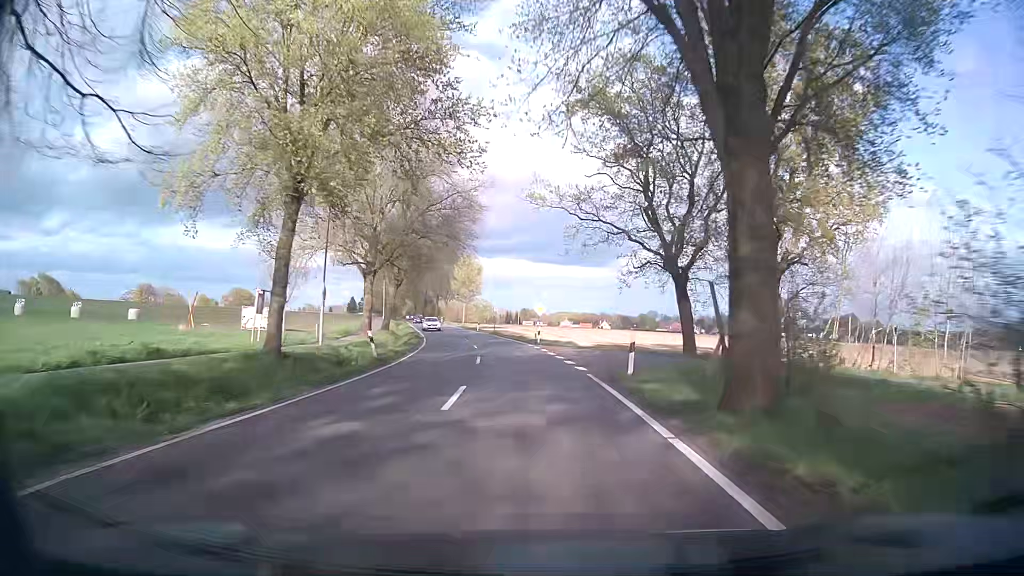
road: tertiary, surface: asphalt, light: Day
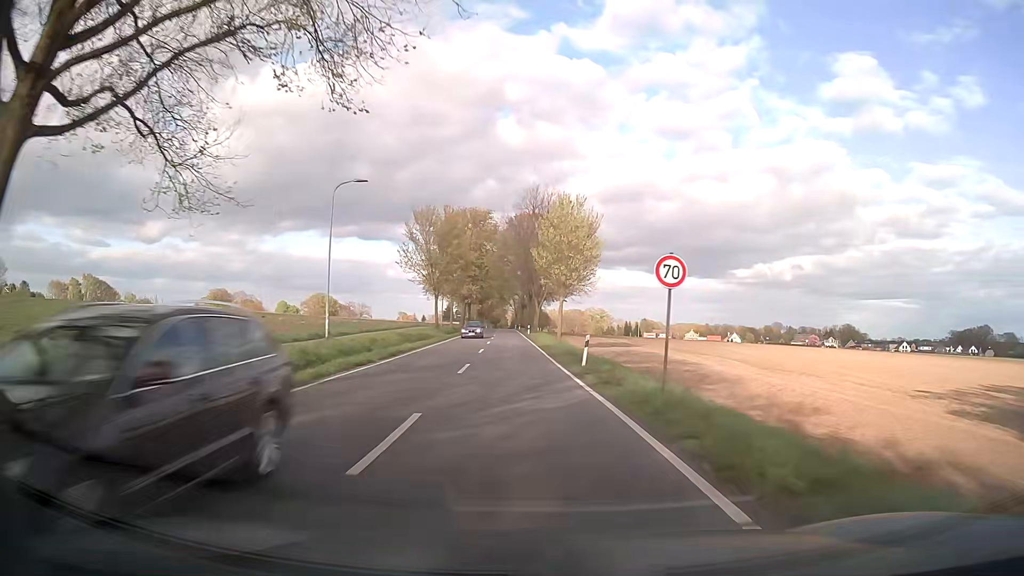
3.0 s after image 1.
(-3.9, +53.1) m; -9°
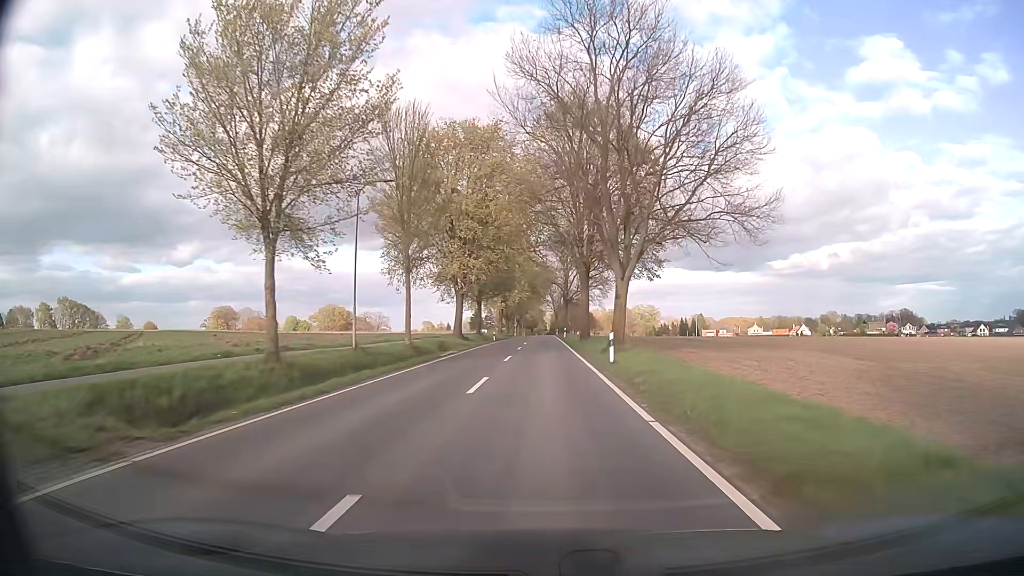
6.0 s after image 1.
(-2.2, +53.1) m; -3°
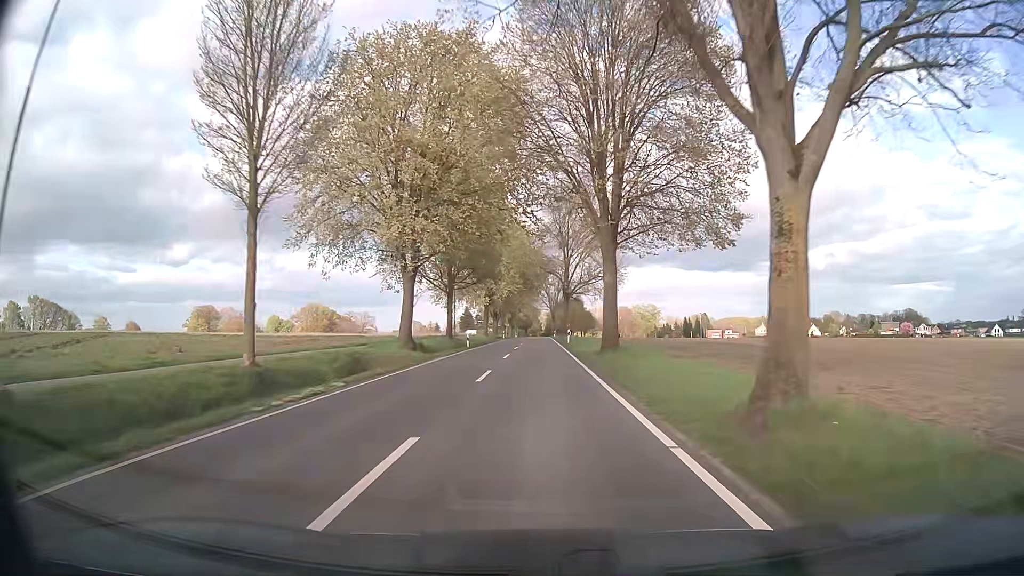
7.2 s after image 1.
(+0.2, +21.3) m; +1°
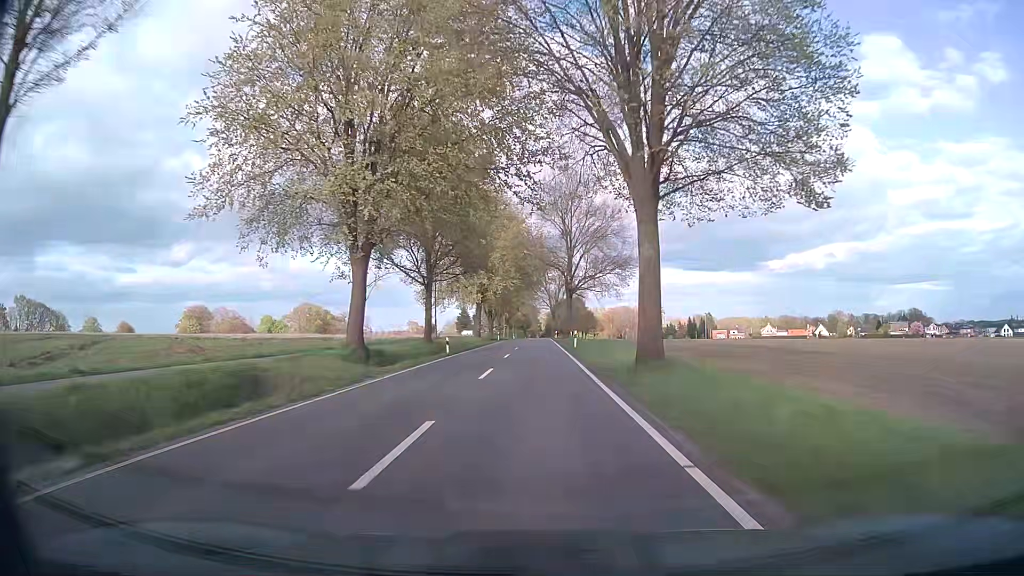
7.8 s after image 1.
(0.0, +10.7) m; 0°
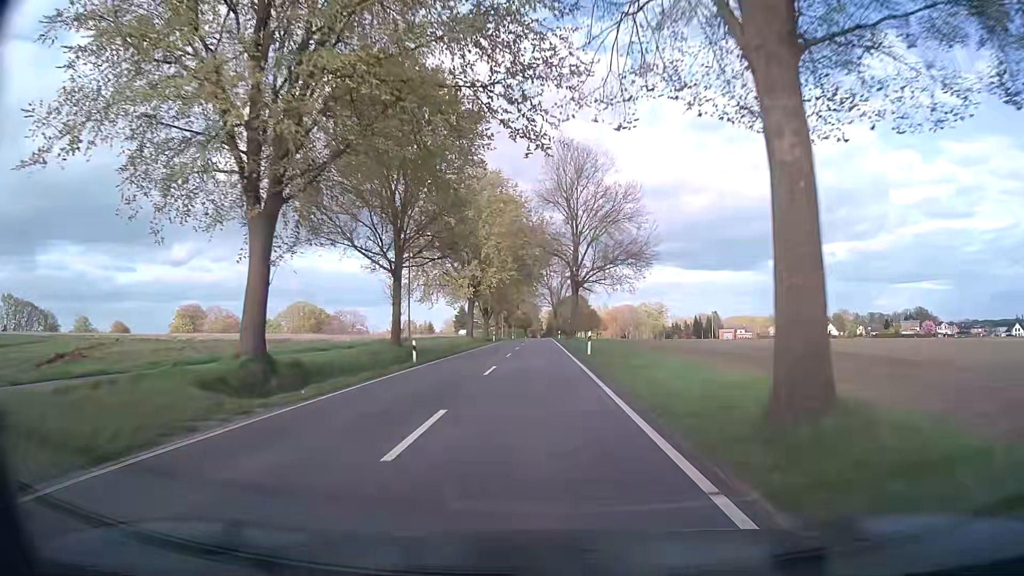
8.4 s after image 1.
(0.0, +10.7) m; 0°
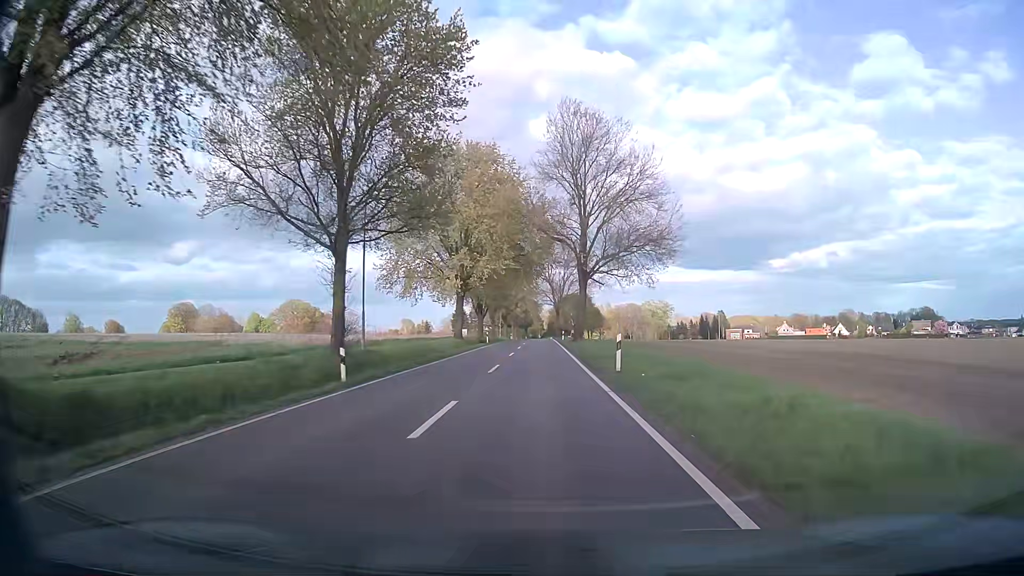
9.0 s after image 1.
(0.0, +10.7) m; 0°
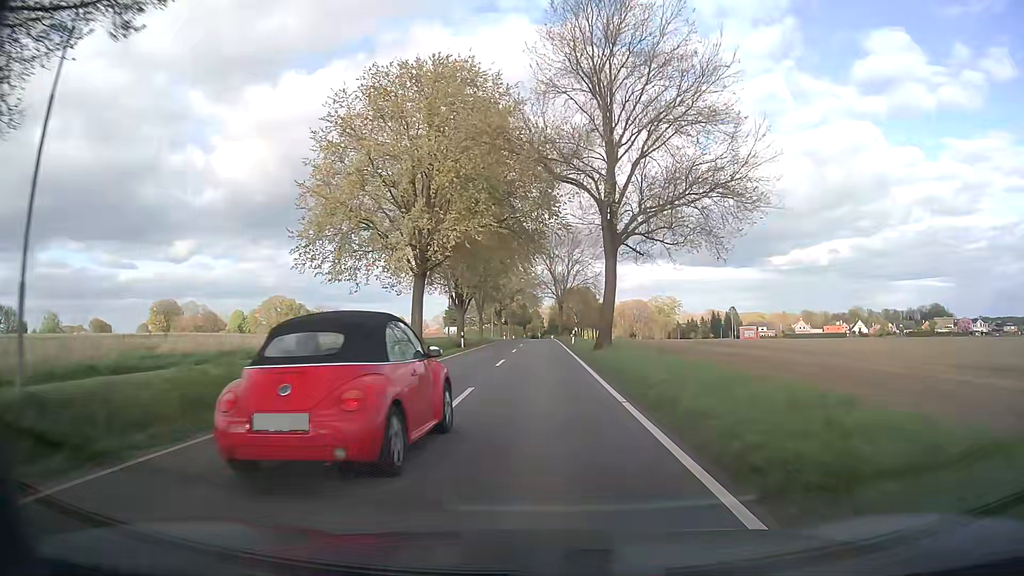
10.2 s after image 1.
(-0.1, +21.5) m; 0°
